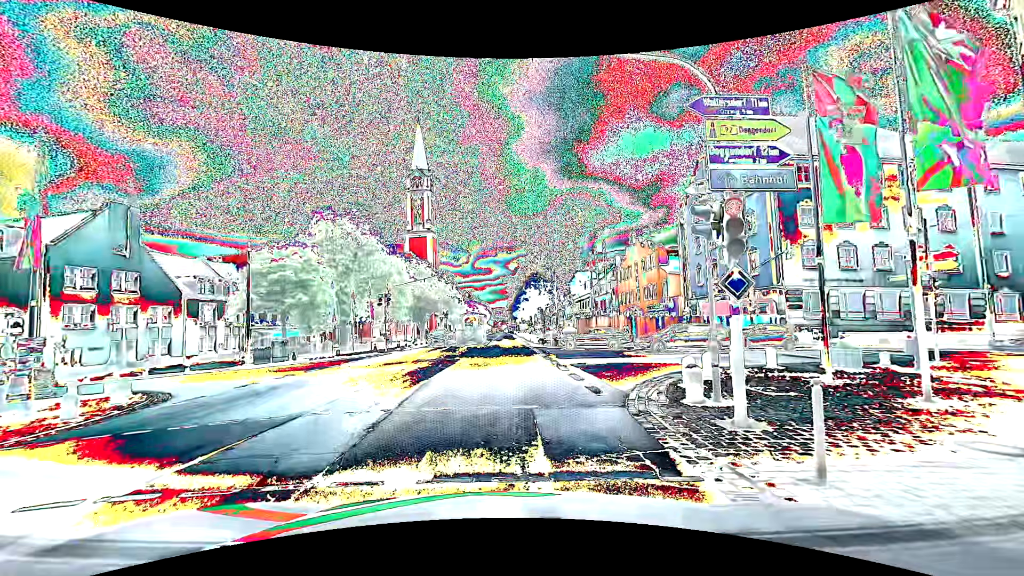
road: primary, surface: asphalt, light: Day
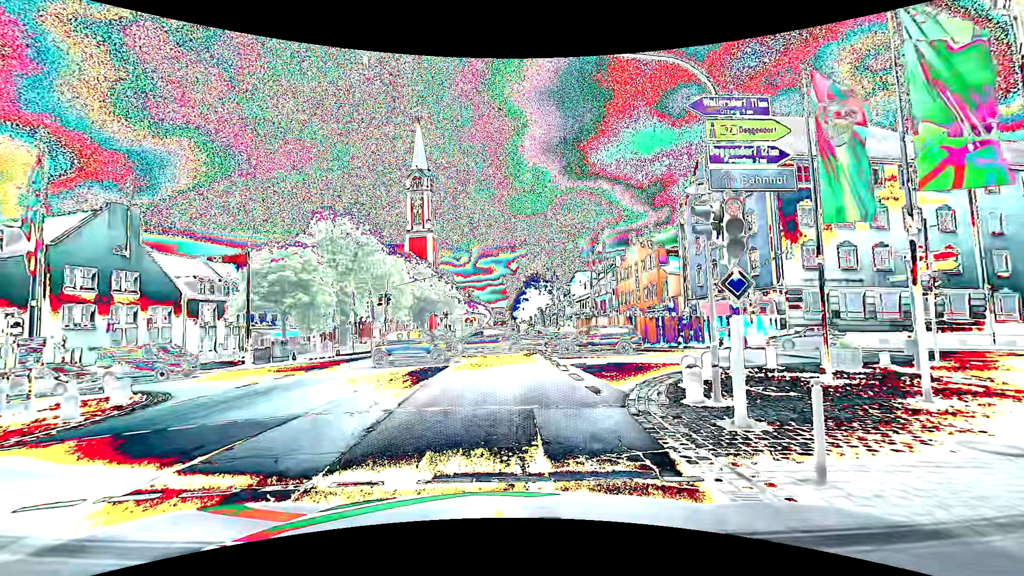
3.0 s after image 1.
(0.0, 0.0) m; 0°
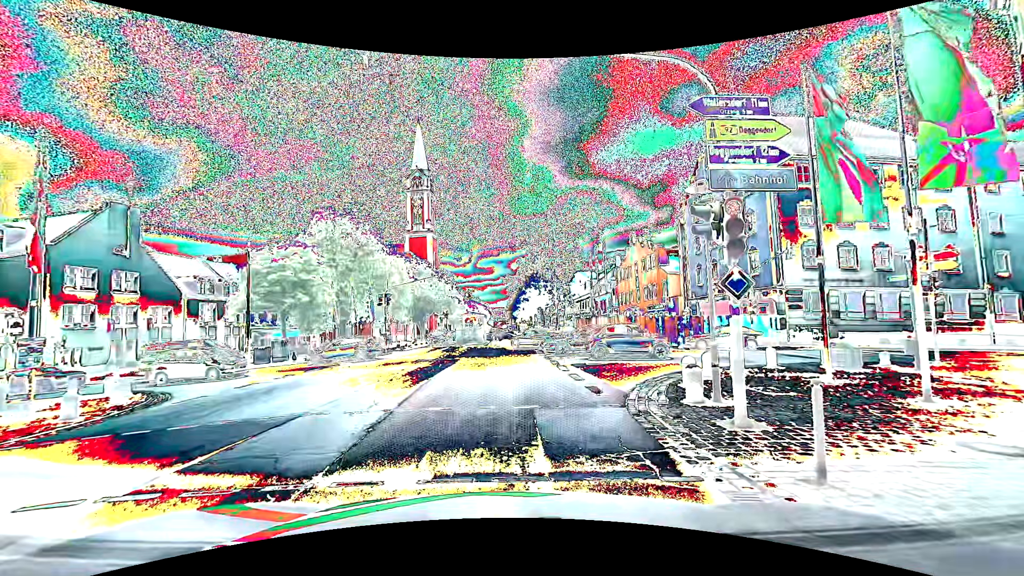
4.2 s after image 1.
(0.0, 0.0) m; 0°
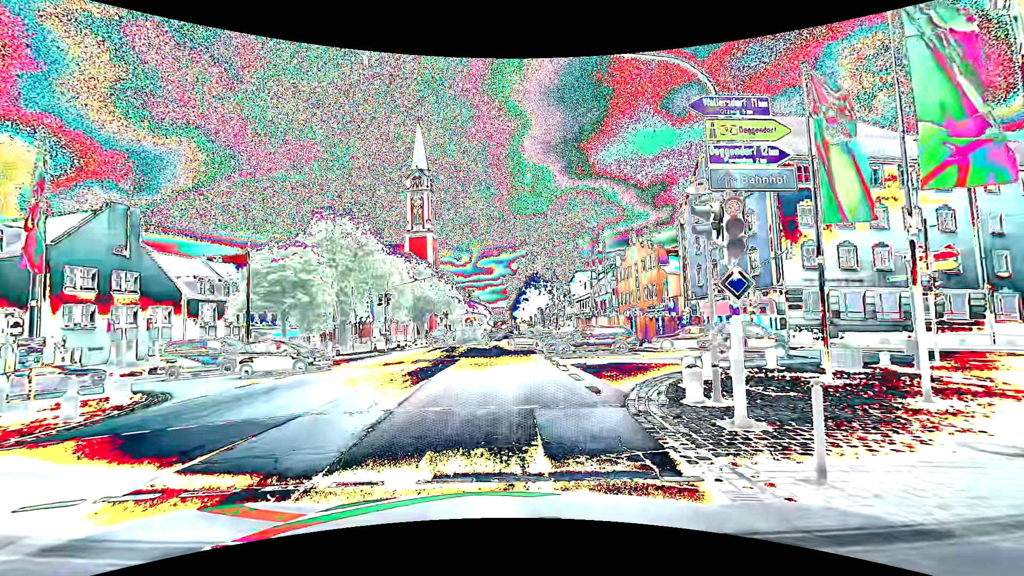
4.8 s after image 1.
(0.0, 0.0) m; 0°
